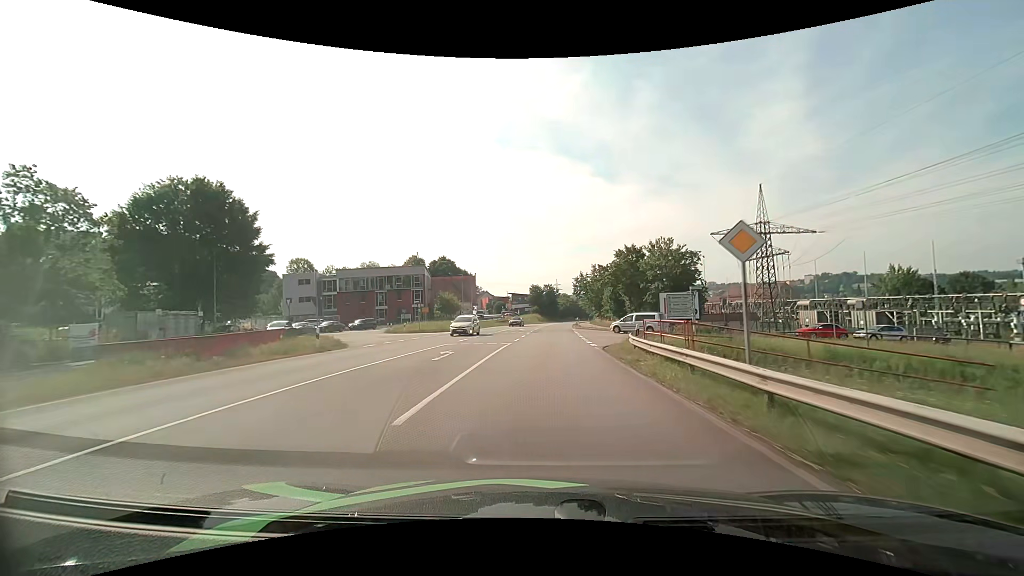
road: primary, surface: asphalt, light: Day
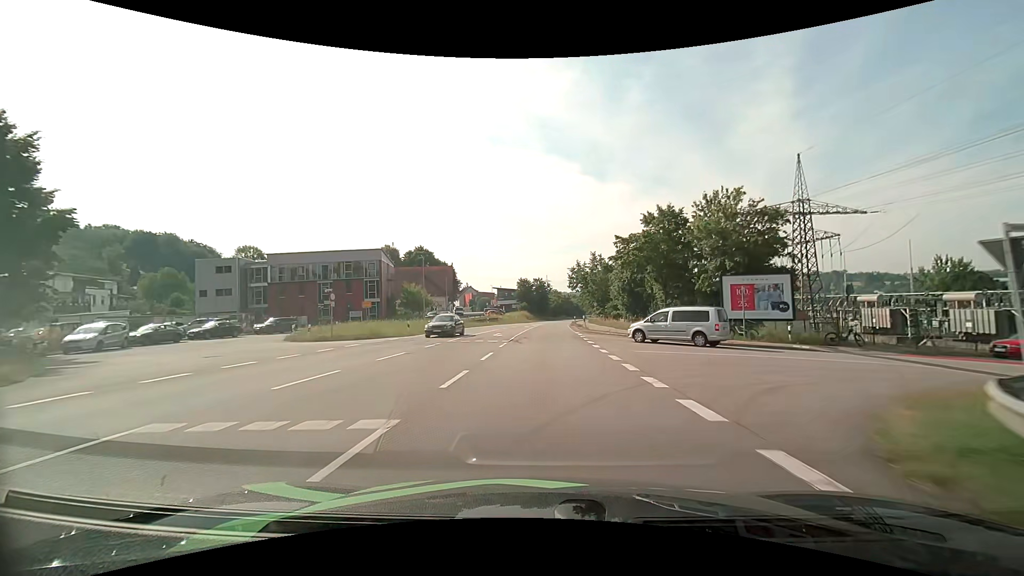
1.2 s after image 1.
(+0.2, +19.8) m; +1°
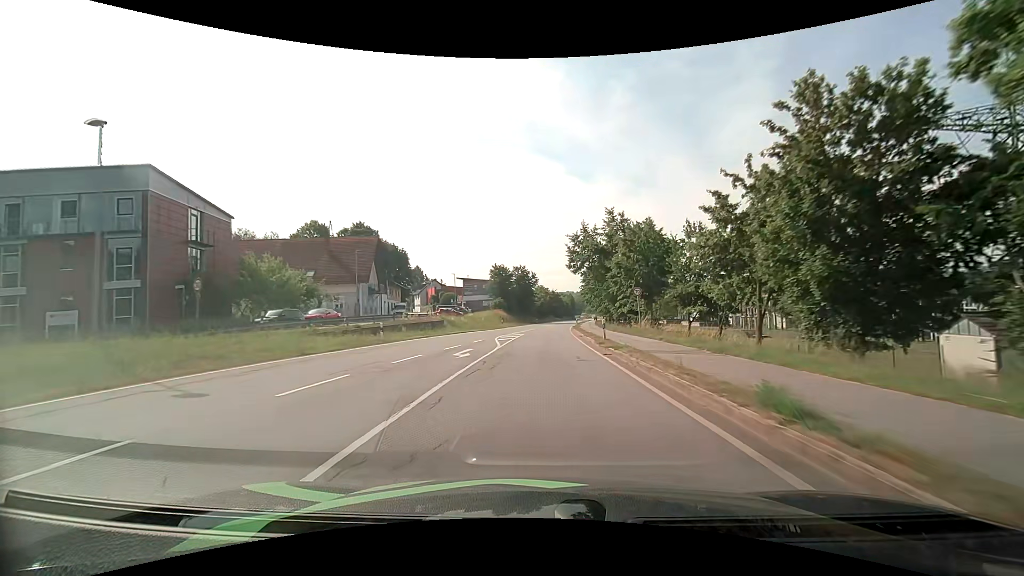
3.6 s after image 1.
(+0.7, +41.1) m; +2°
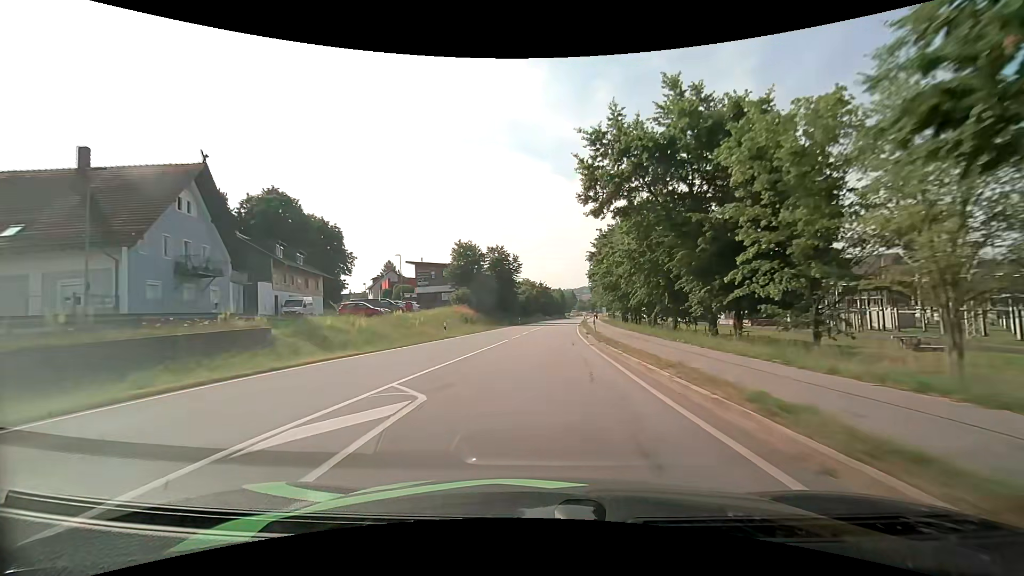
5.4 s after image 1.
(+0.4, +31.9) m; +1°
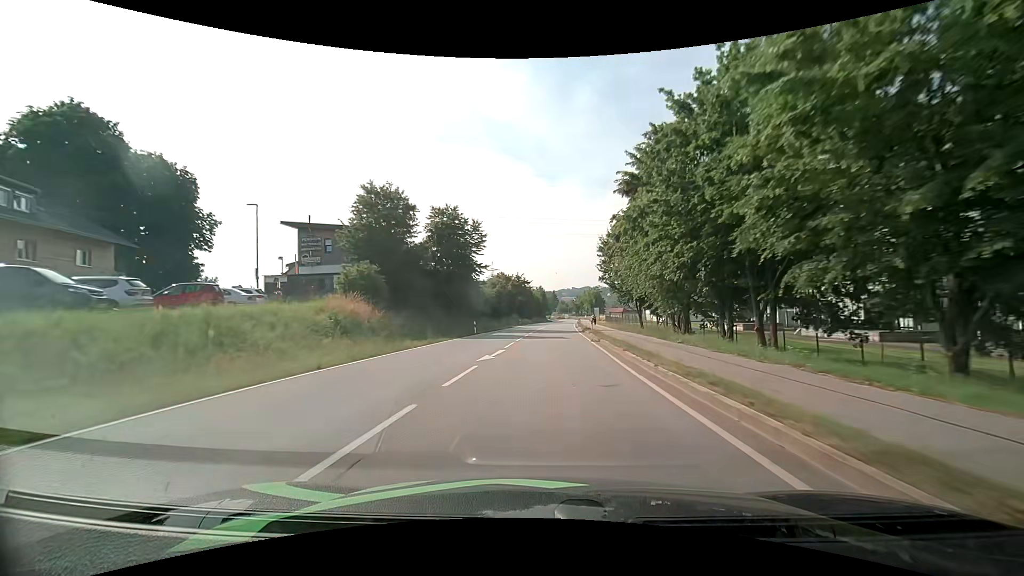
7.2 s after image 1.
(+0.5, +32.6) m; +3°
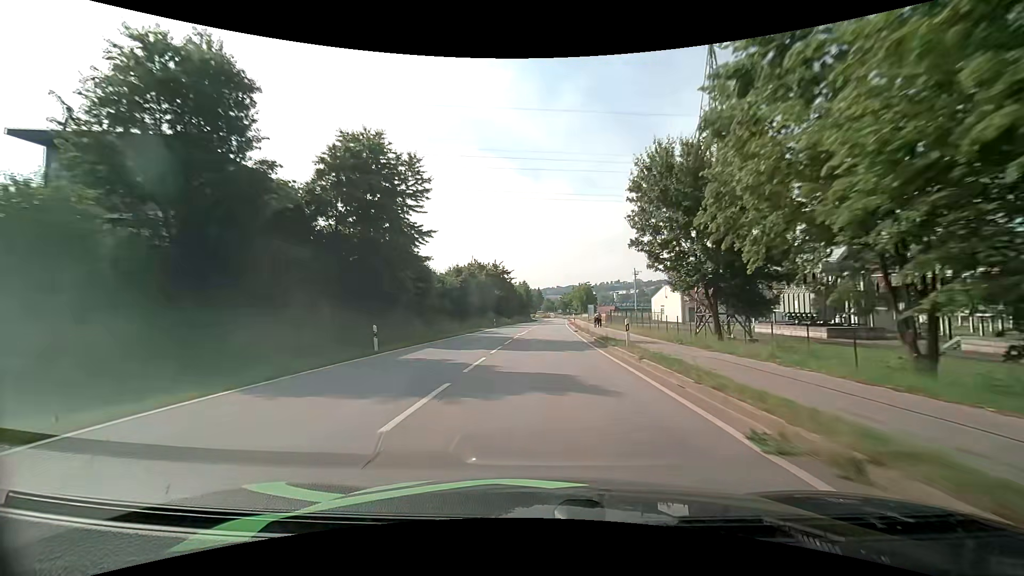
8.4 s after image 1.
(+0.2, +21.8) m; +2°
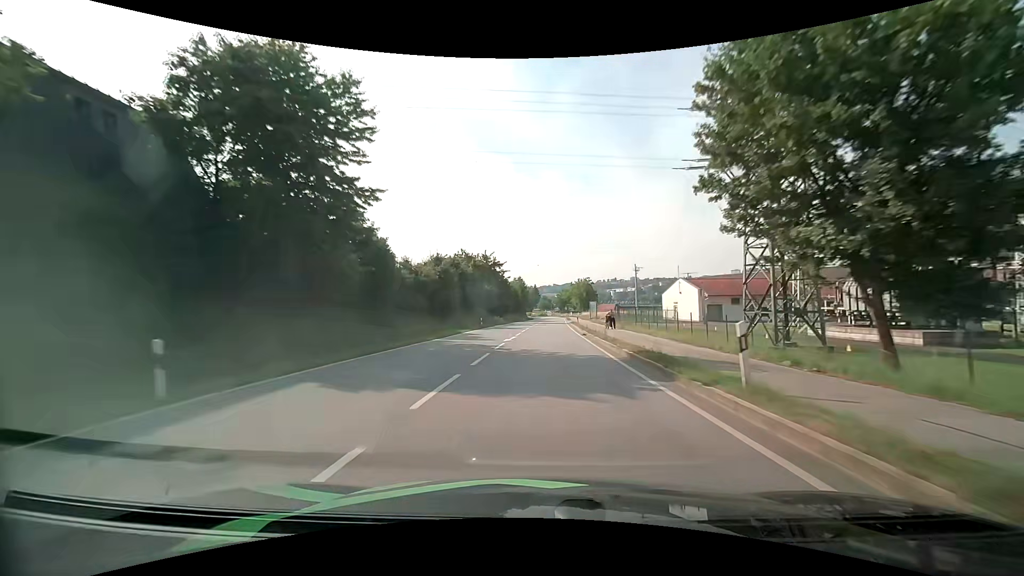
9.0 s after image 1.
(0.0, +10.7) m; 0°
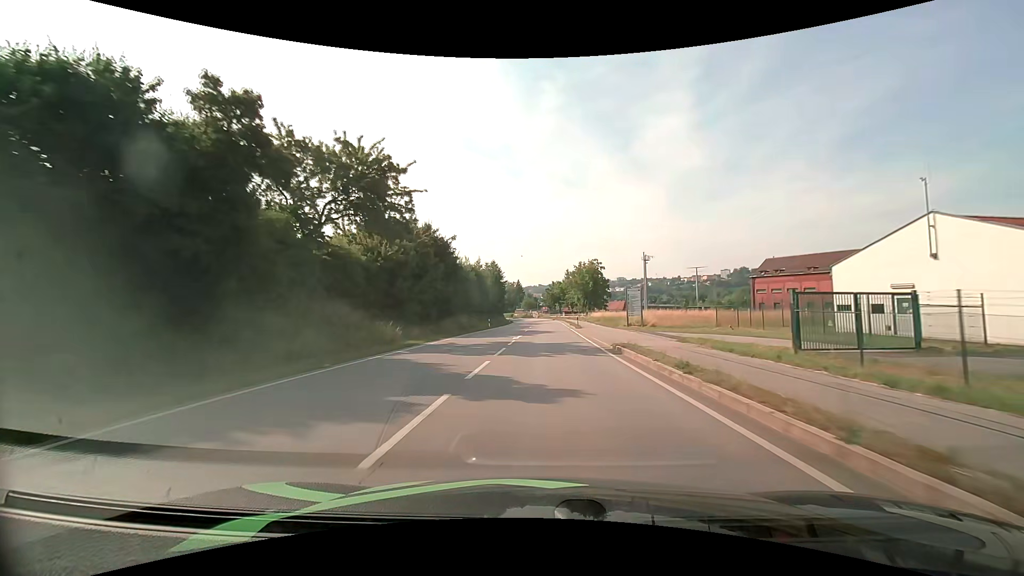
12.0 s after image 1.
(+0.7, +50.5) m; +2°
(0, +10) (0, +20) (0, +30) (0, +40) (+1, +50) (+1, +60) (+1, +70) (+1, +80) (+1, +90) (0, +100) m
